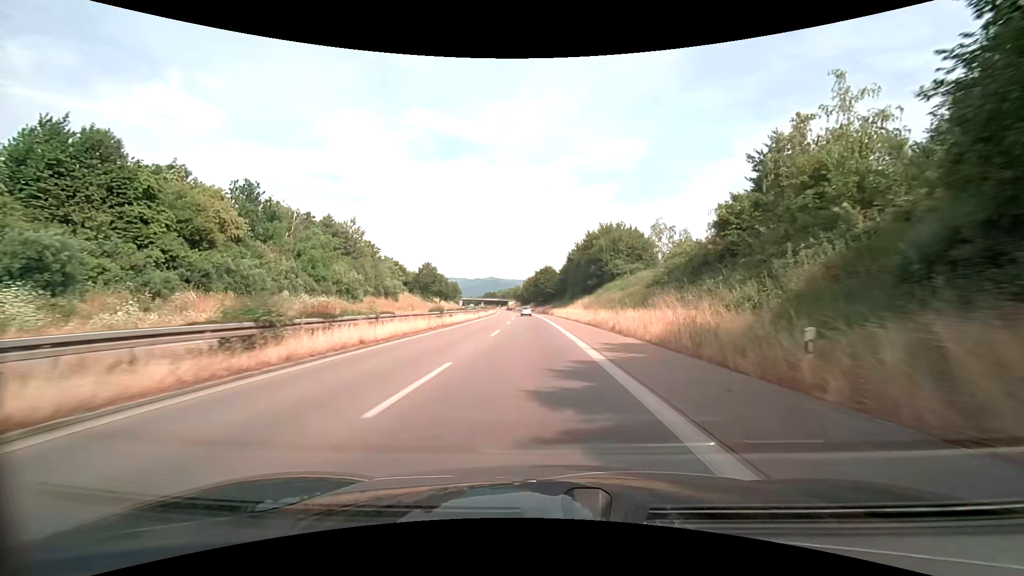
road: trunk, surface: asphalt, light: Day
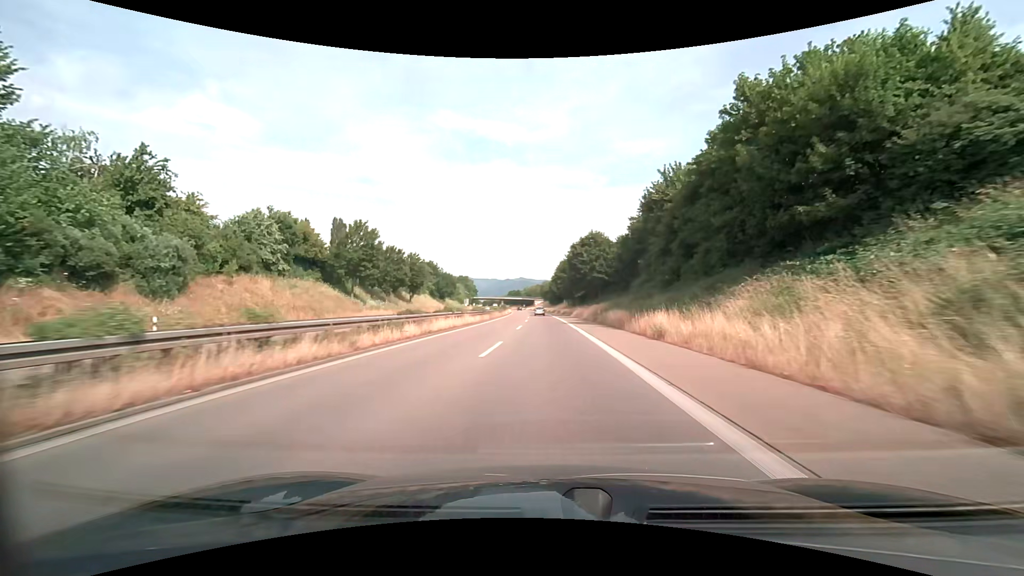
(-2.0, +61.7) m; -4°
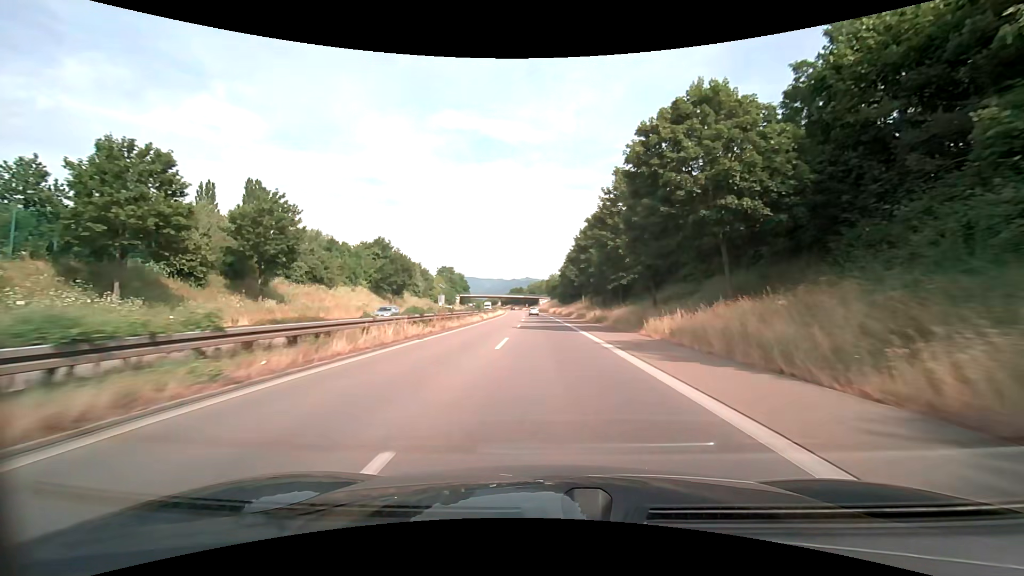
(-0.4, +49.3) m; -1°
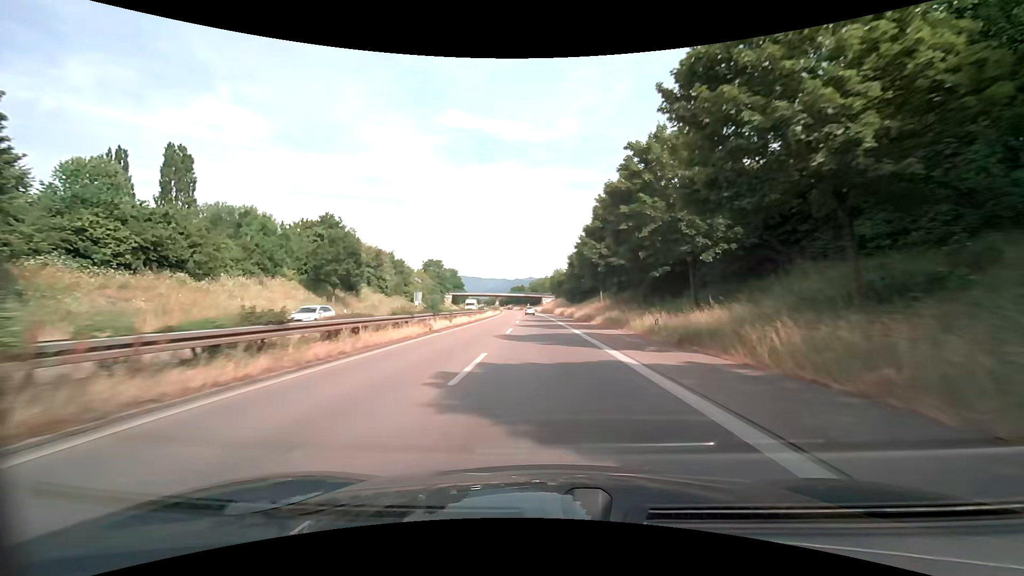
(-0.1, +24.7) m; 0°
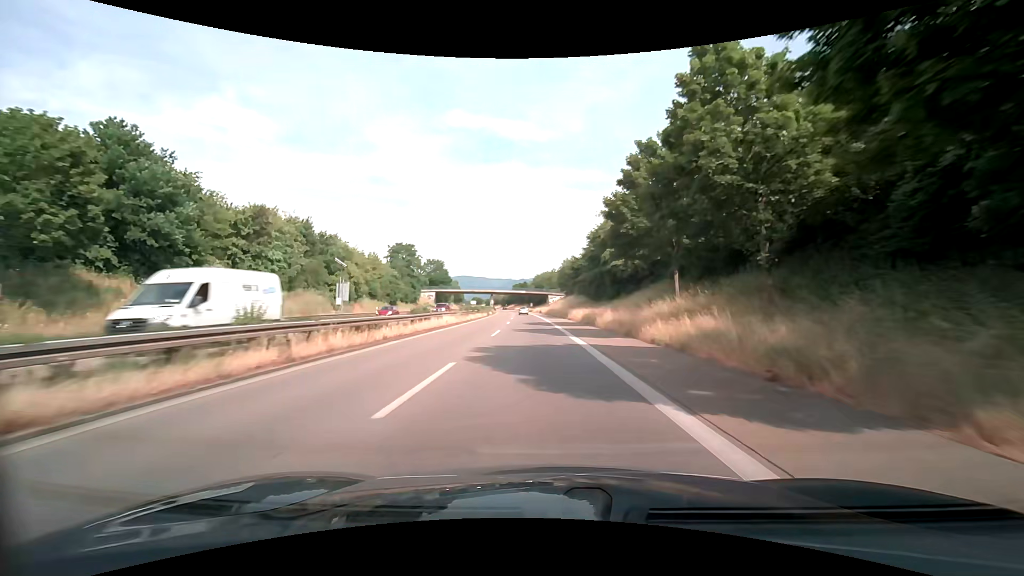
(-0.2, +36.9) m; -1°
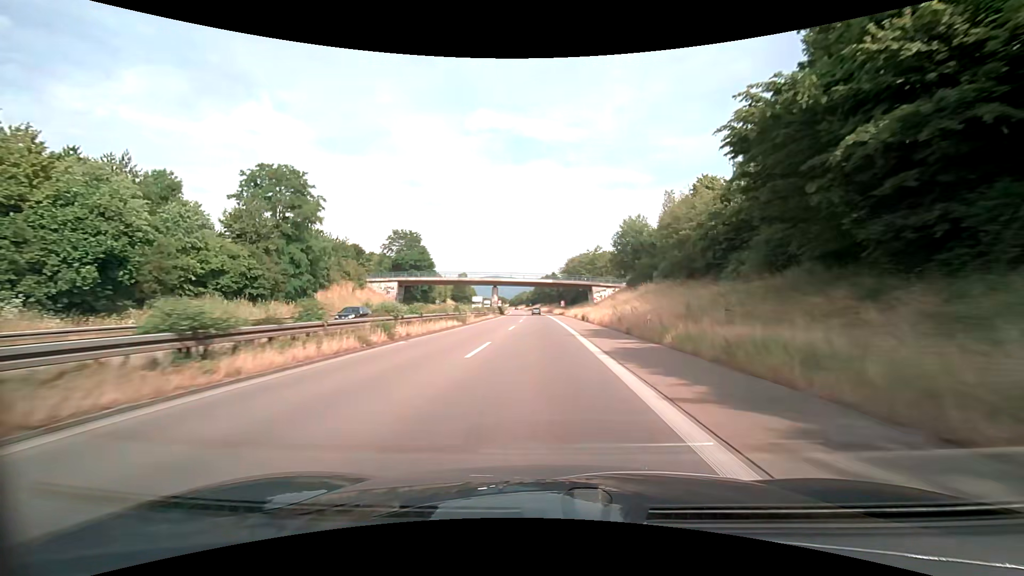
(-1.6, +61.5) m; -3°
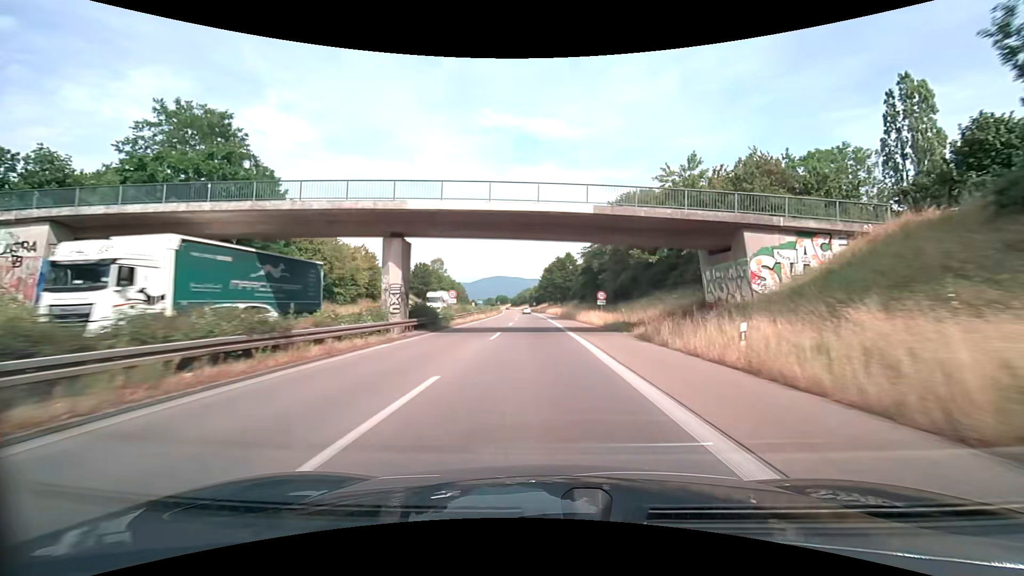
(-0.6, +61.5) m; -1°
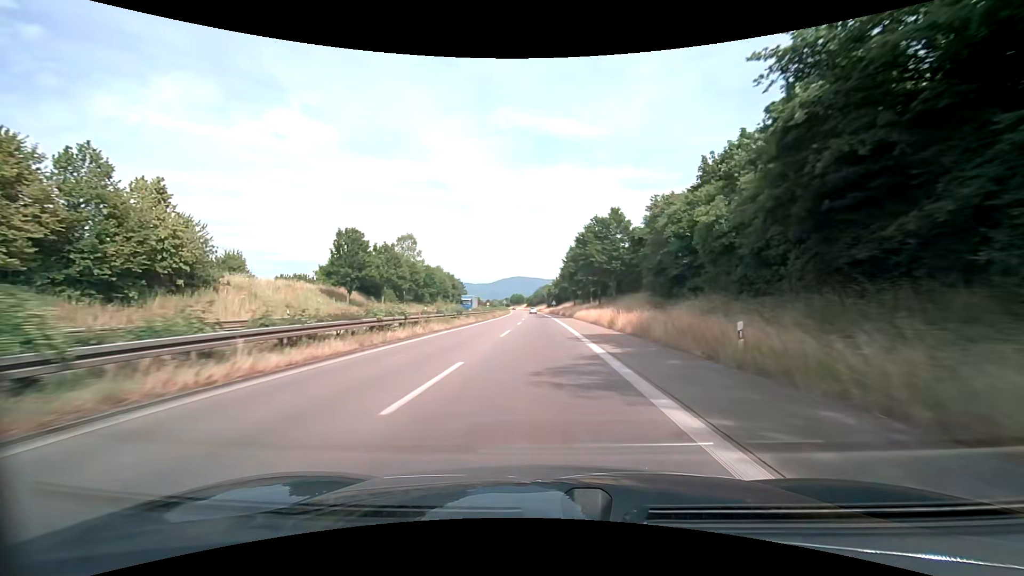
(-0.7, +49.2) m; -2°
(0, +10) (0, +20) (0, +30) (-1, +40) (-1, +50) (-1, +60) (-2, +70) (-2, +80) (-2, +90) (-3, +100) m
